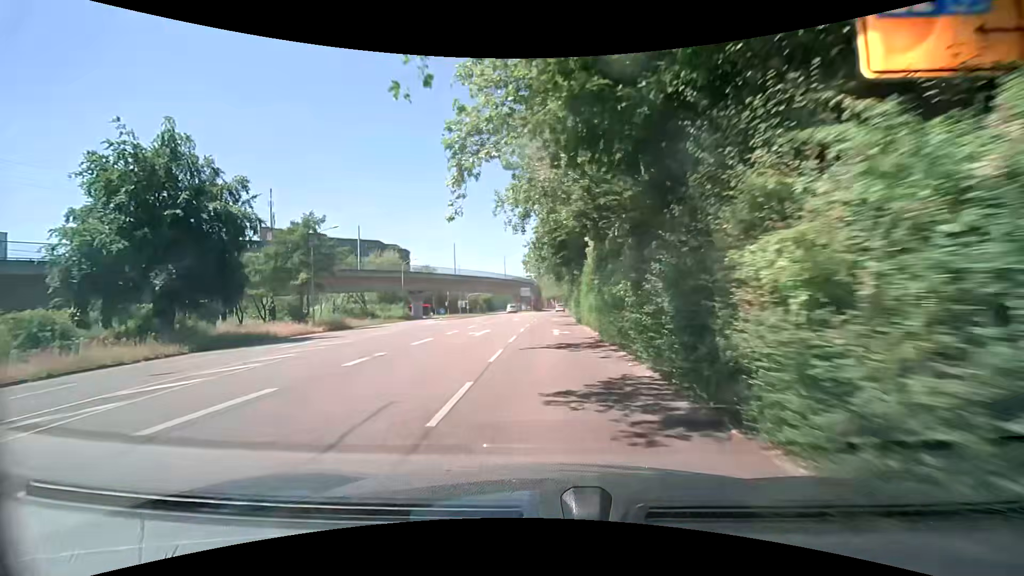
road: tertiary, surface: asphalt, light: Day
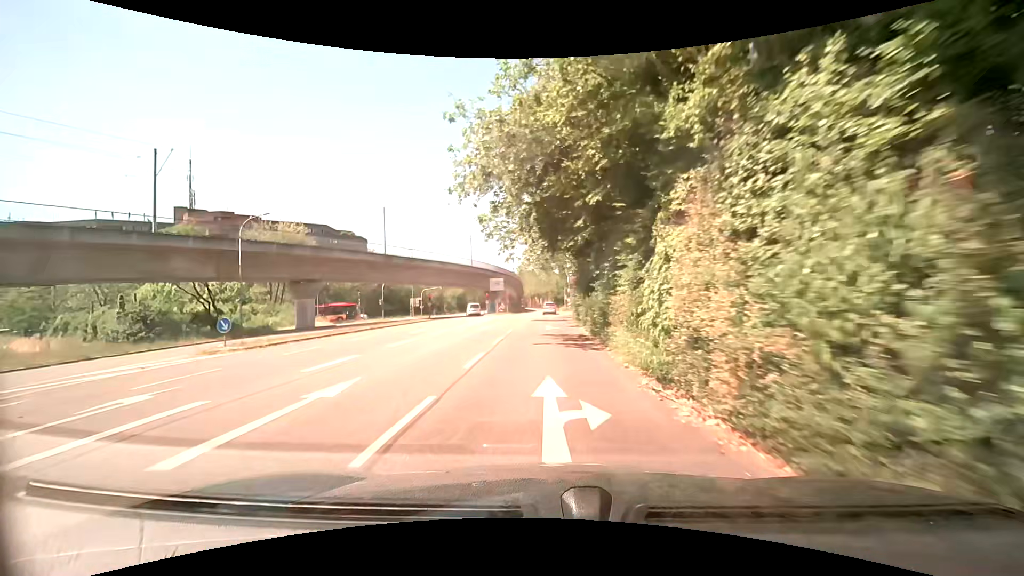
(+0.6, +37.1) m; +3°
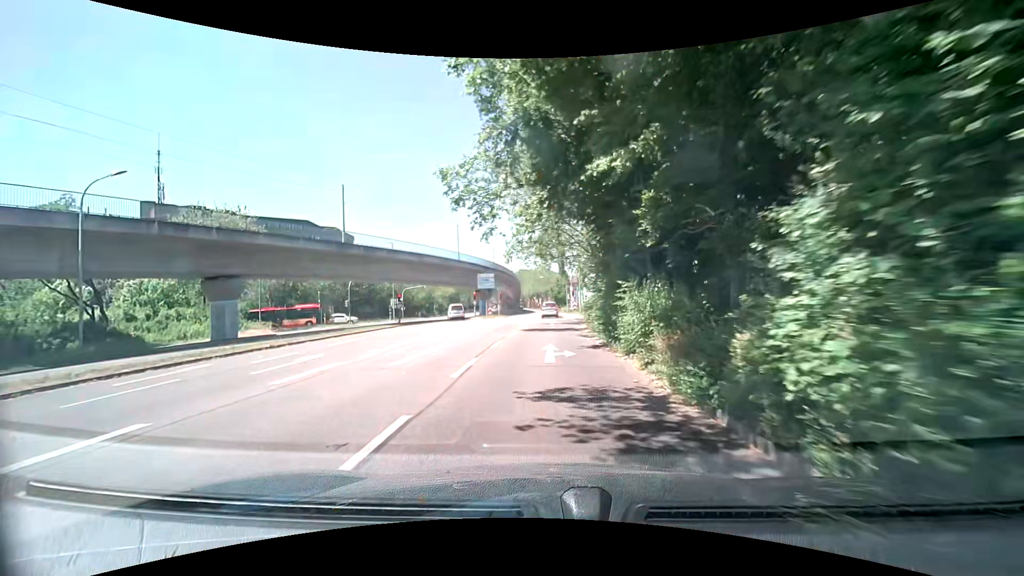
(-0.2, +12.9) m; -1°
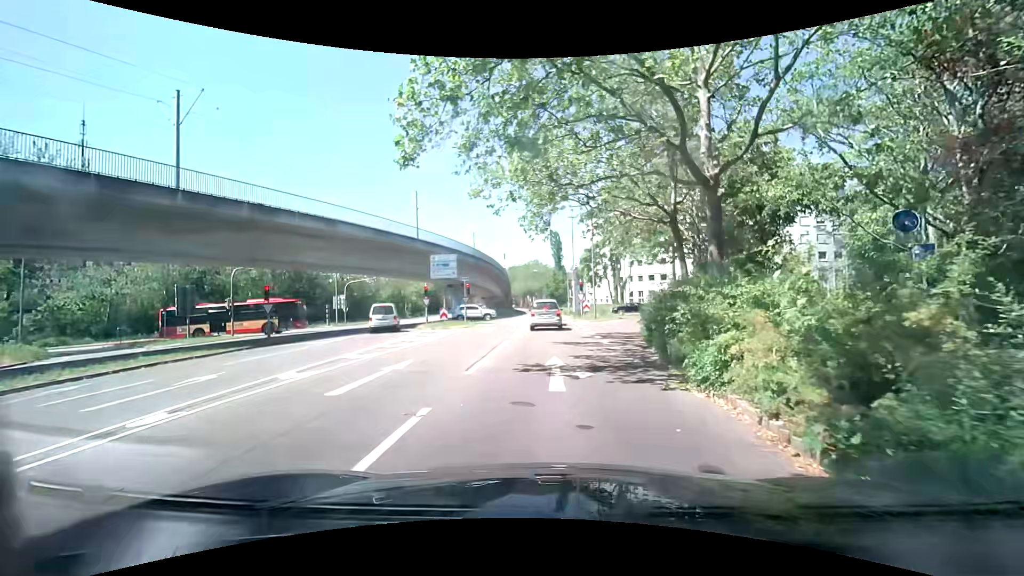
(0.0, +22.8) m; +1°
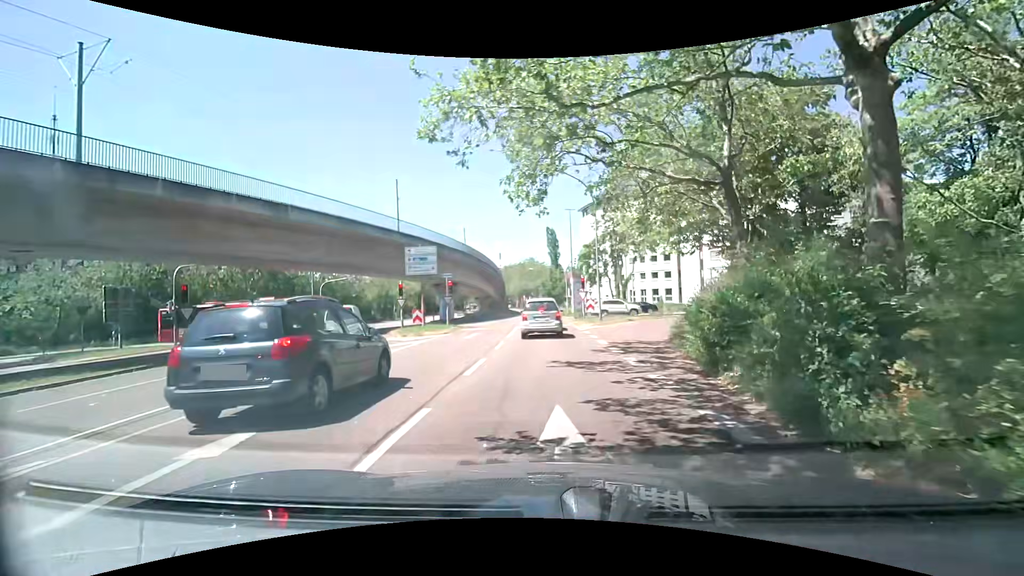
(+0.1, +5.8) m; -1°
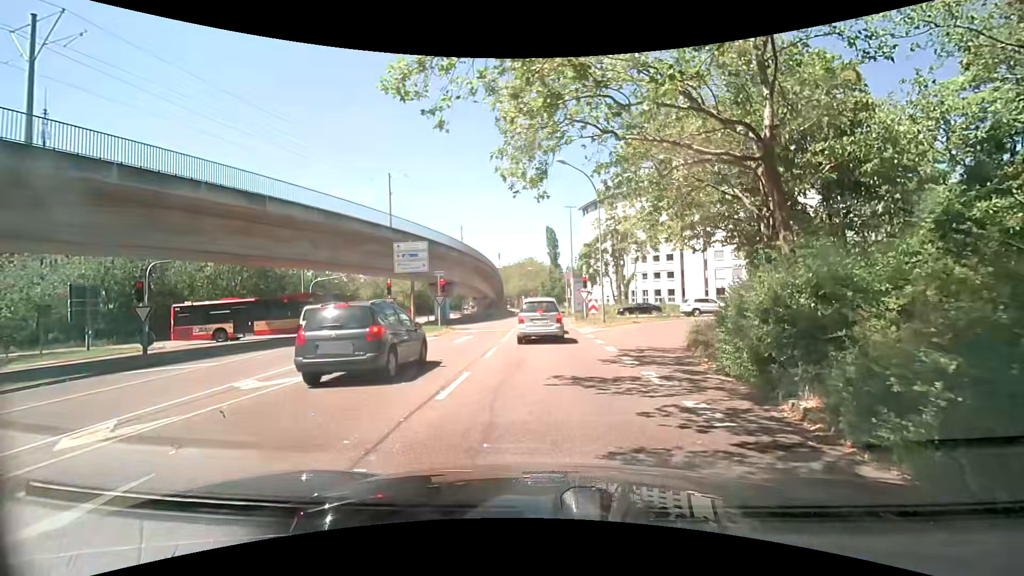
(0.0, +2.3) m; -1°
